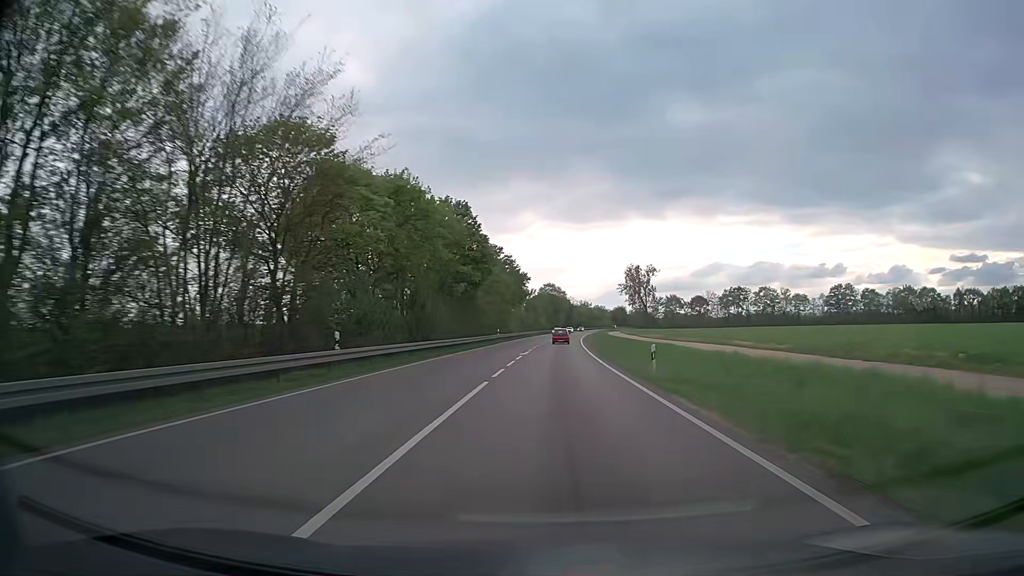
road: trunk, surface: asphalt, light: Day
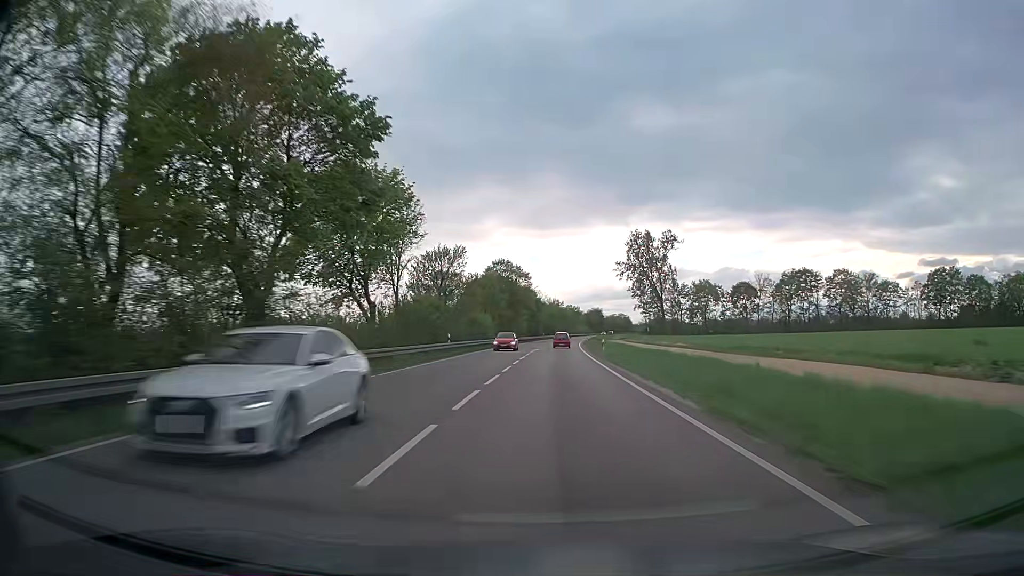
(+2.2, +79.5) m; +3°
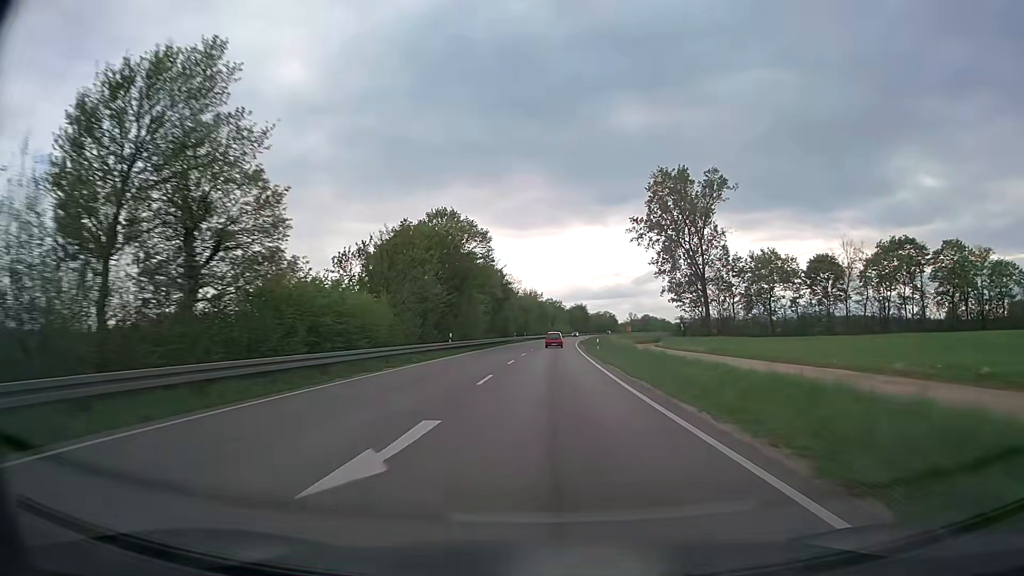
(+0.8, +47.8) m; +2°
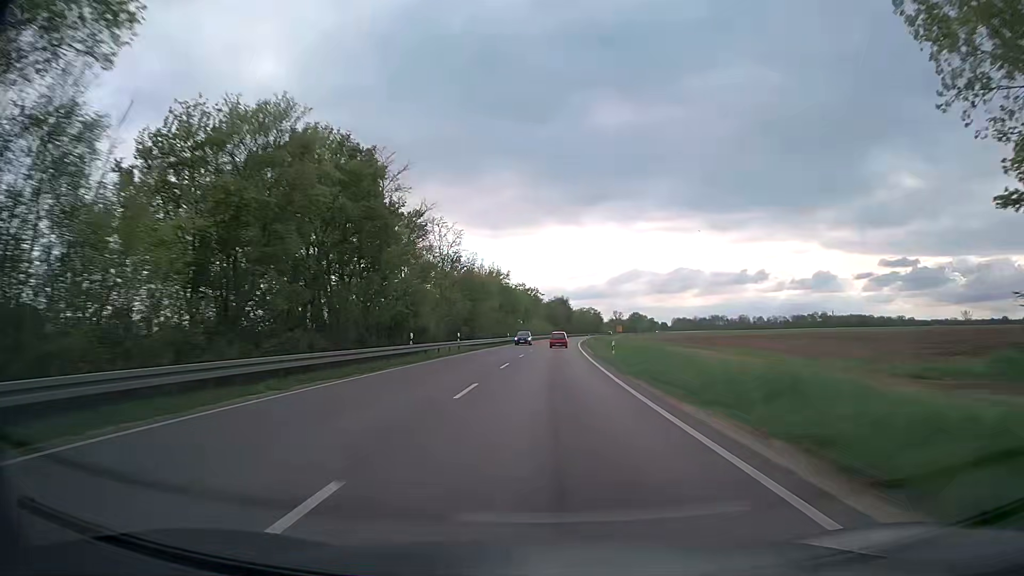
(+1.1, +63.5) m; +2°
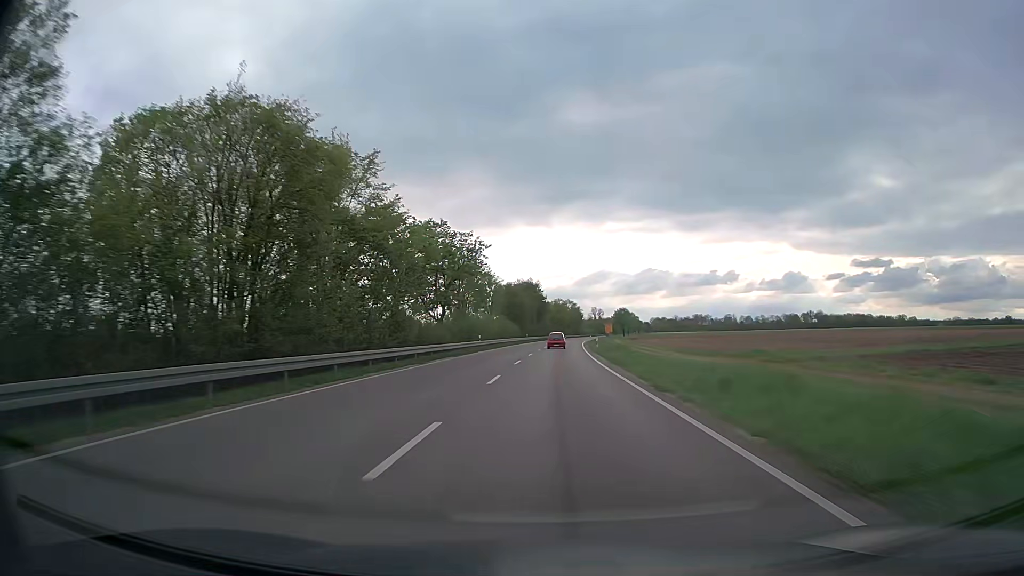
(+1.8, +79.3) m; +3°
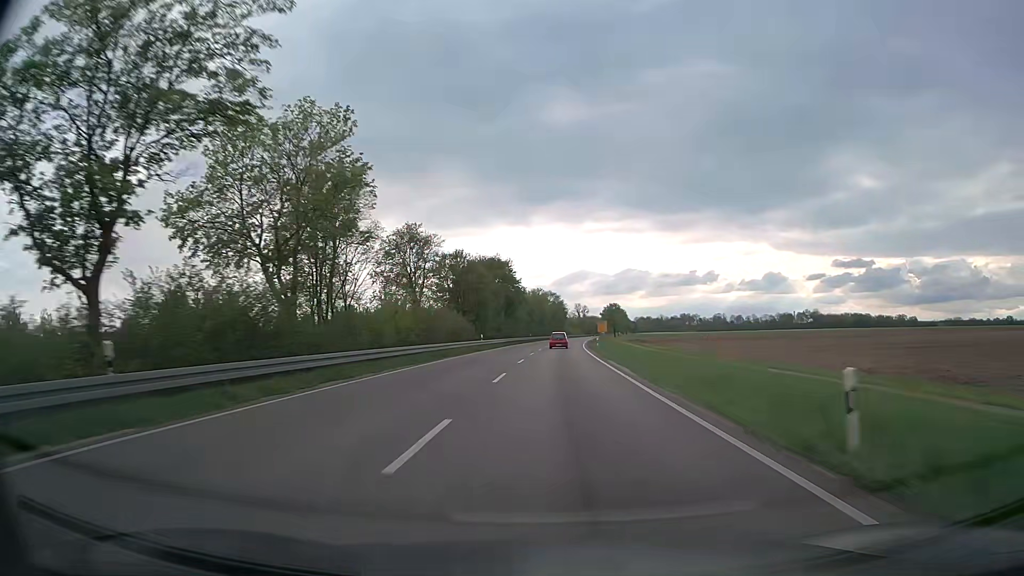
(+0.8, +47.4) m; +2°
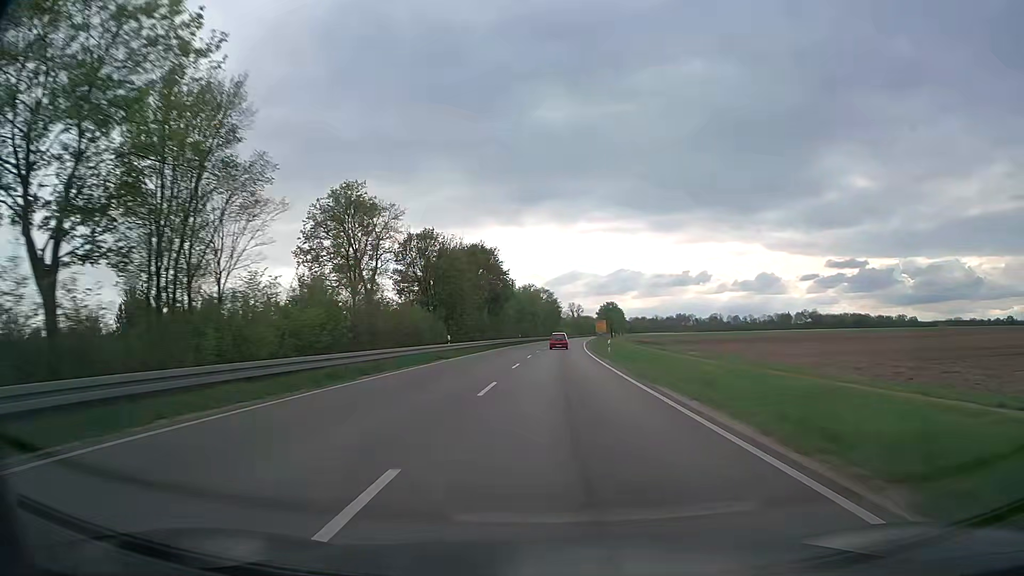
(+0.1, +15.8) m; +1°
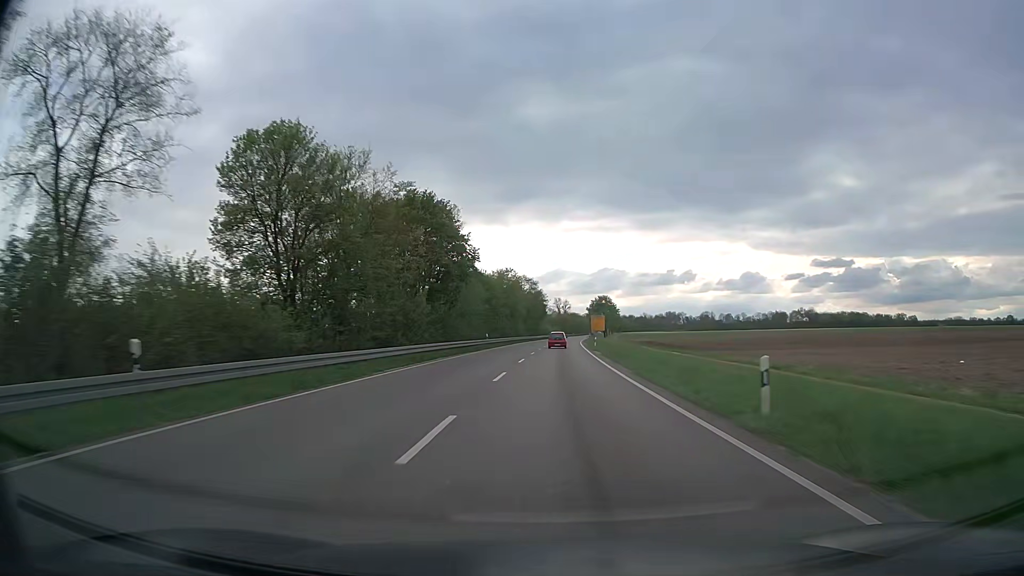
(+0.4, +31.5) m; +1°
(0, +10) (0, +20) (0, +30) (+1, +40) (+1, +50) (+1, +60) (+2, +70) (+2, +80) (+3, +90) (+3, +100) m
